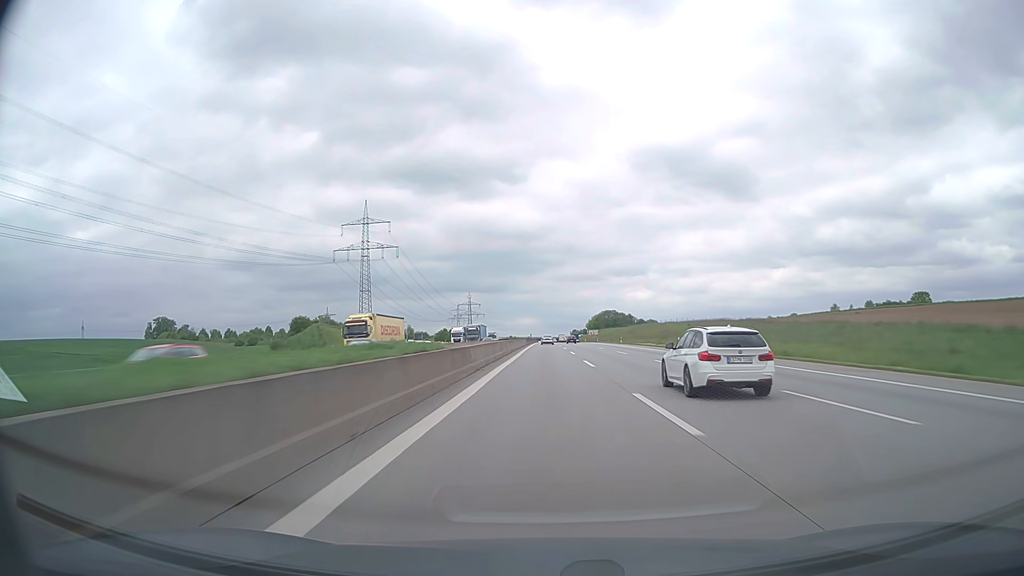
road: motorway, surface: asphalt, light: Day
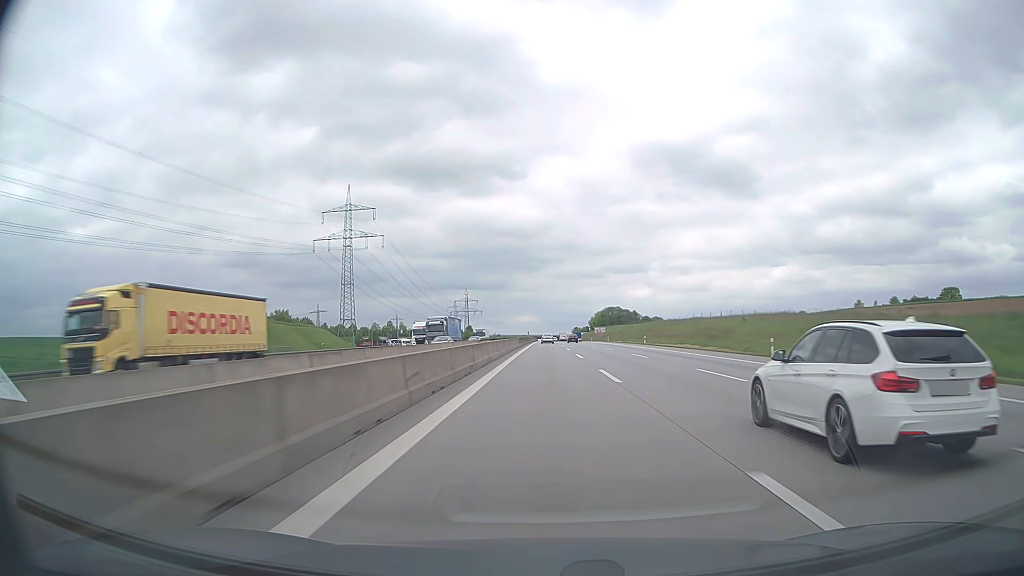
(0.0, +27.0) m; 0°
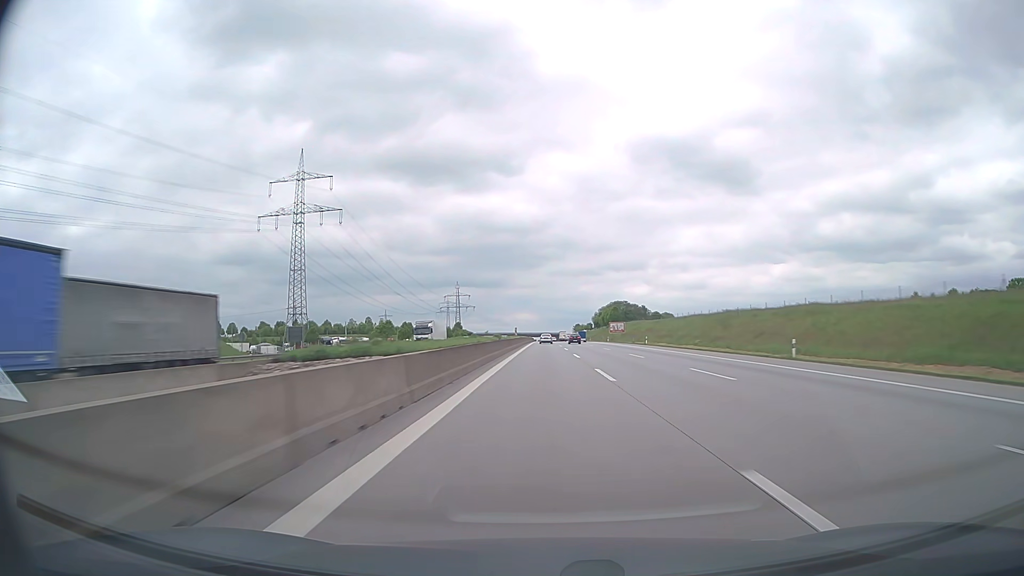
(+0.1, +53.2) m; 0°
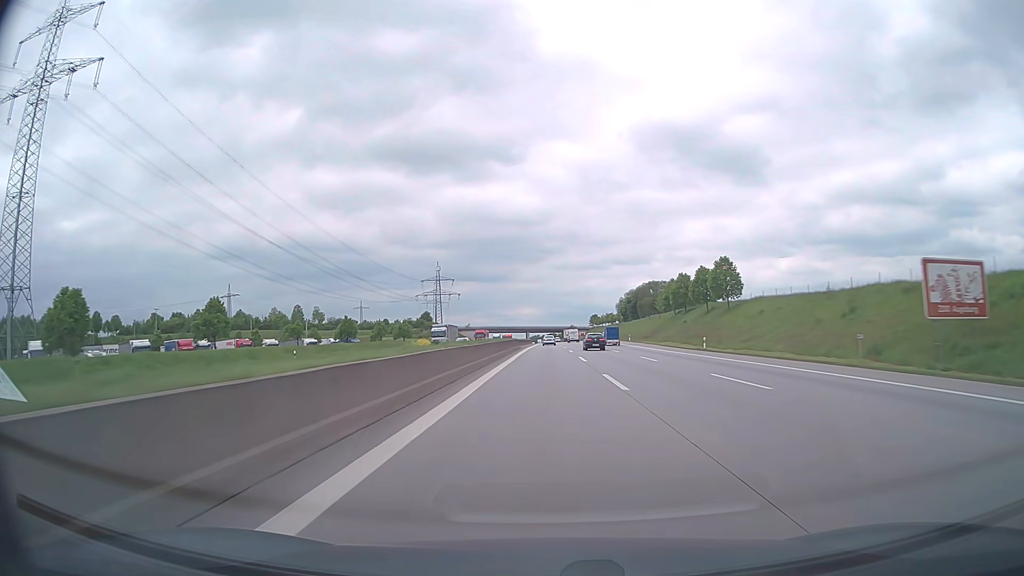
(-0.1, +128.9) m; 0°
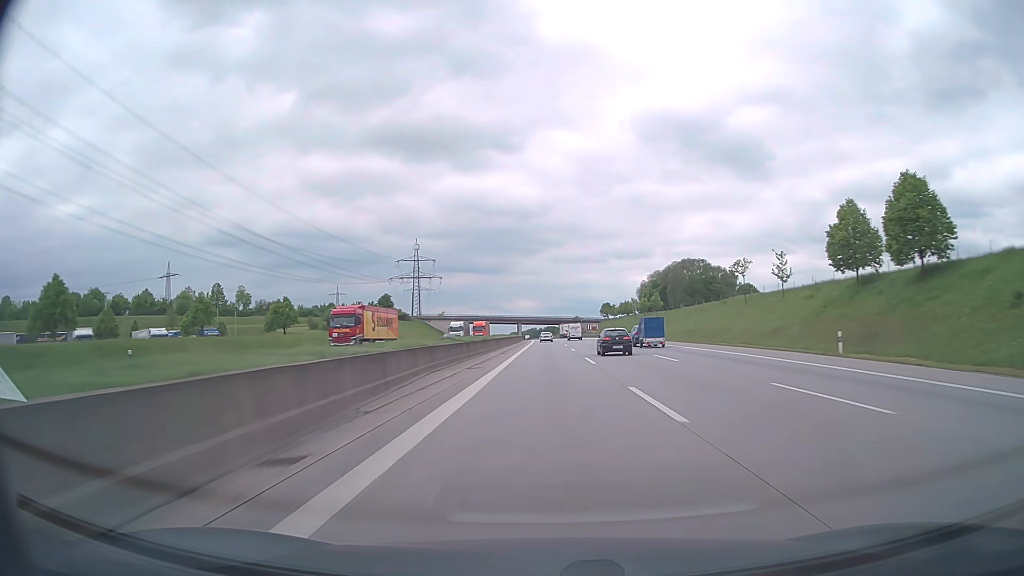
(+0.1, +75.7) m; 0°
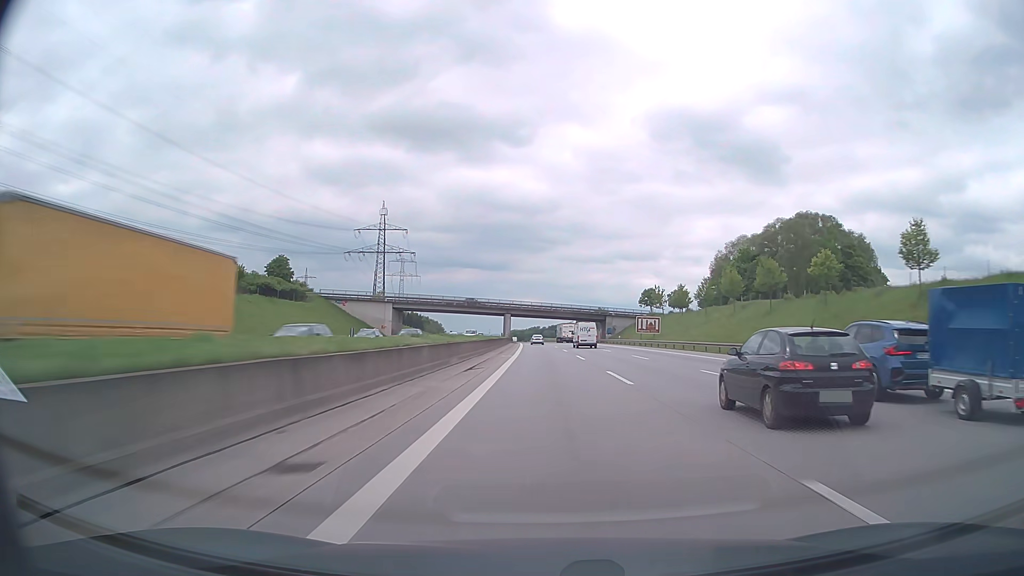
(-0.3, +100.1) m; 0°
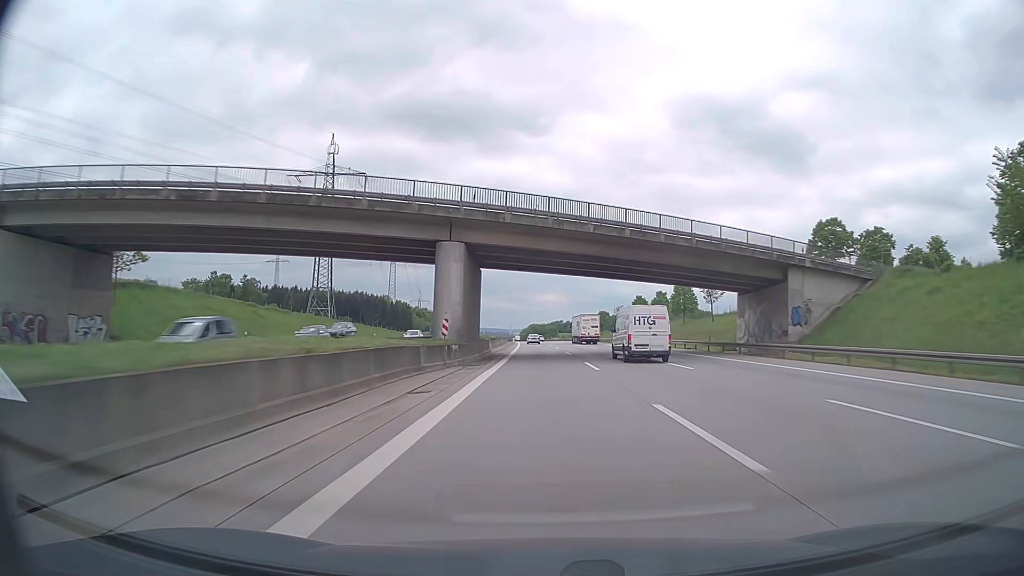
(-1.5, +101.5) m; -2°
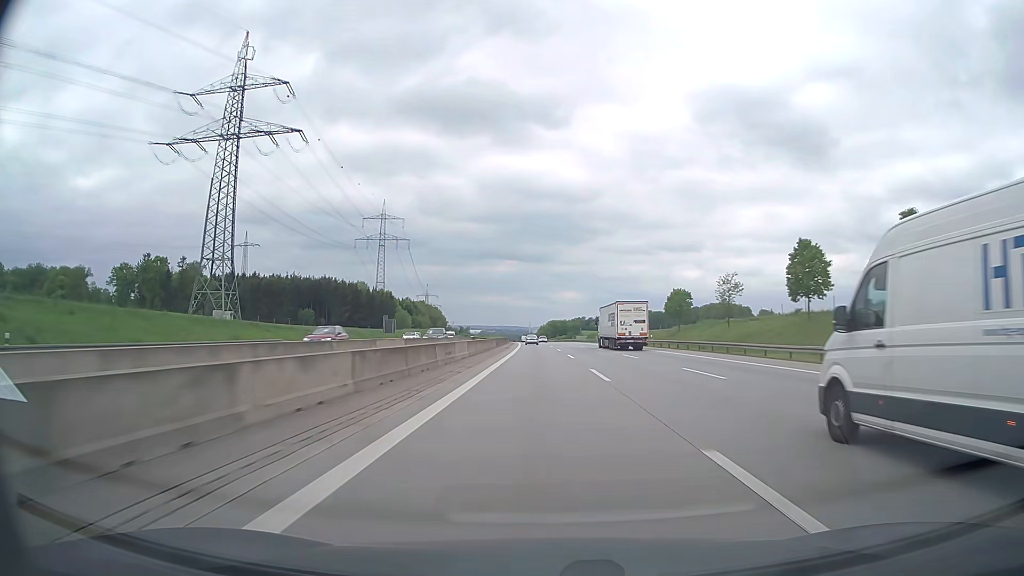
(-0.9, +77.0) m; -2°
(0, +10) (0, +20) (0, +30) (0, +40) (0, +50) (-1, +60) (-1, +70) (-1, +80) (-1, +90) (-2, +100) m
